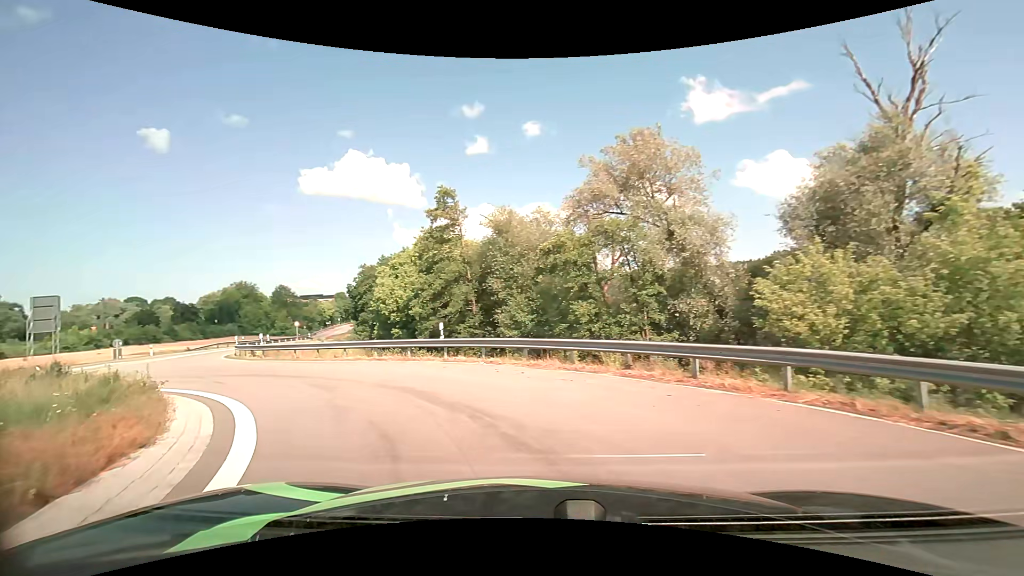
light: Day
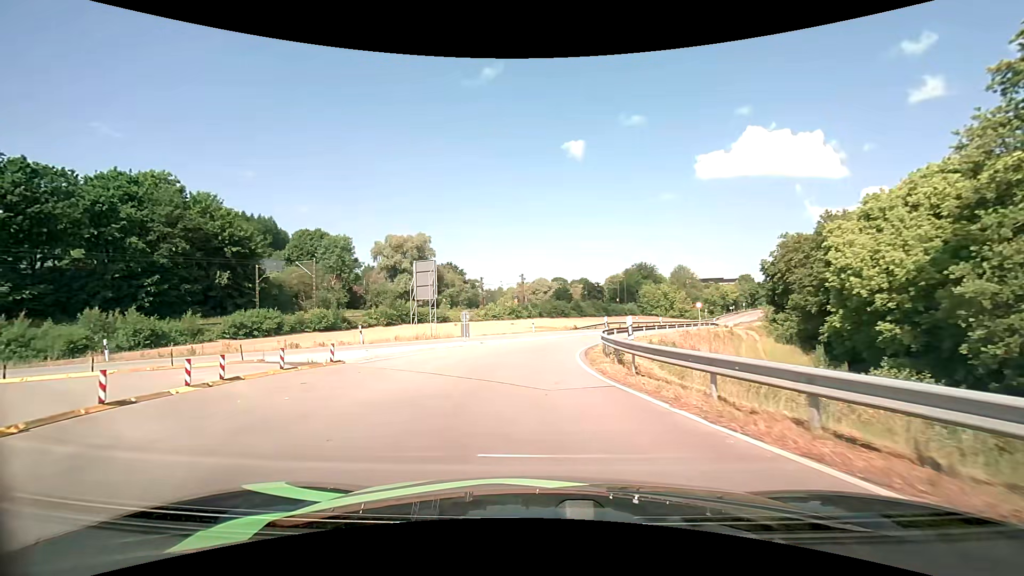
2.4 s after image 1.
(-7.3, +16.7) m; -44°
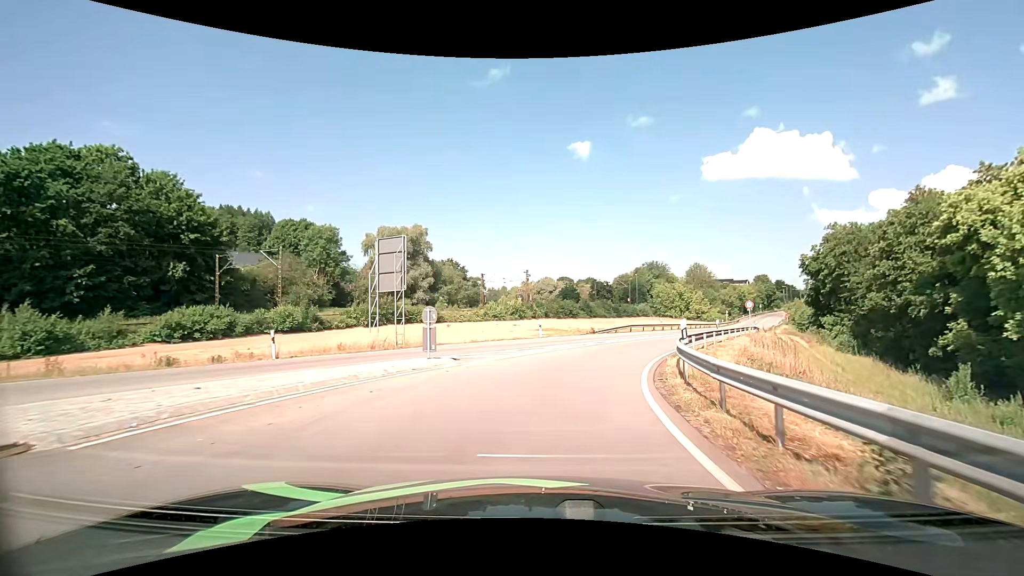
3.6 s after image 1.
(-0.3, +10.4) m; 0°
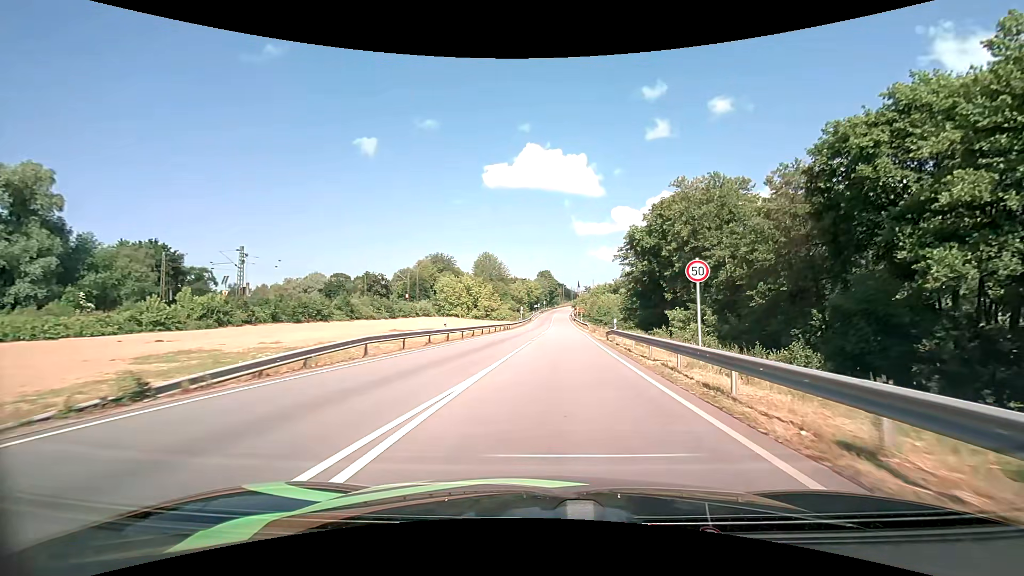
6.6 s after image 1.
(+6.9, +31.0) m; +24°
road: primary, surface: asphalt
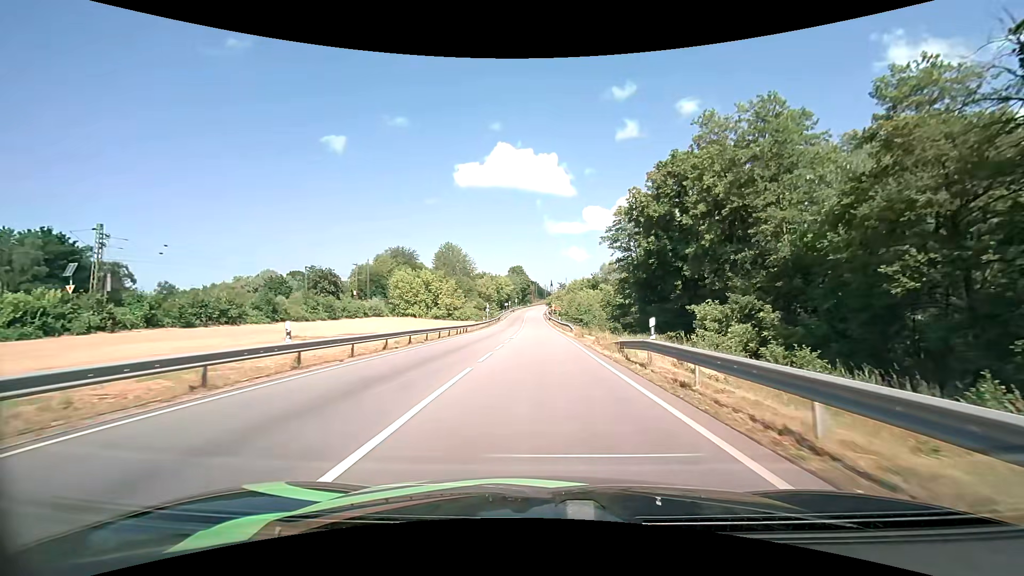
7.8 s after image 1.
(+0.5, +15.9) m; +3°
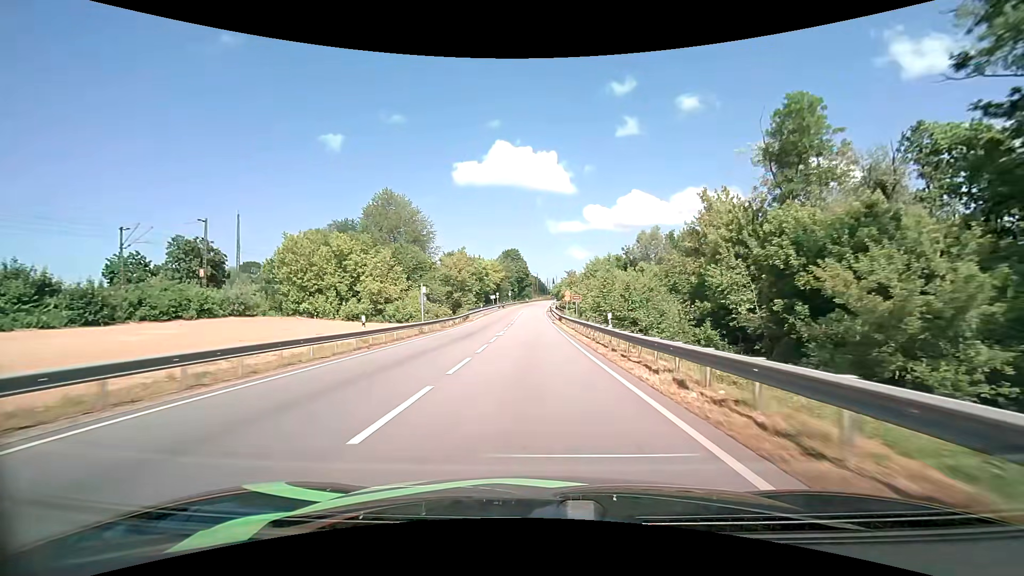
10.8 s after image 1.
(+0.1, +46.6) m; 0°
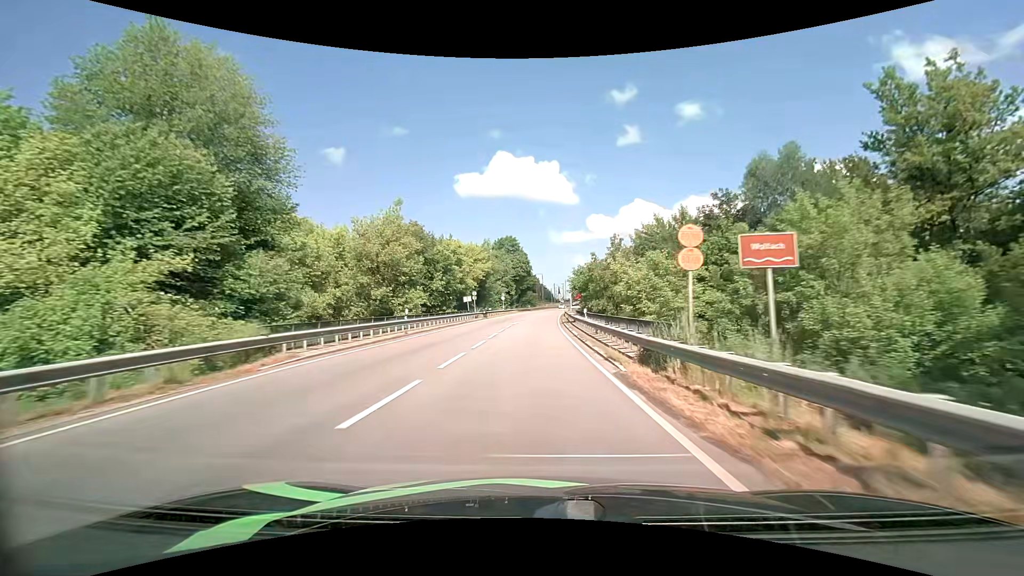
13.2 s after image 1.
(-0.3, +41.7) m; -1°
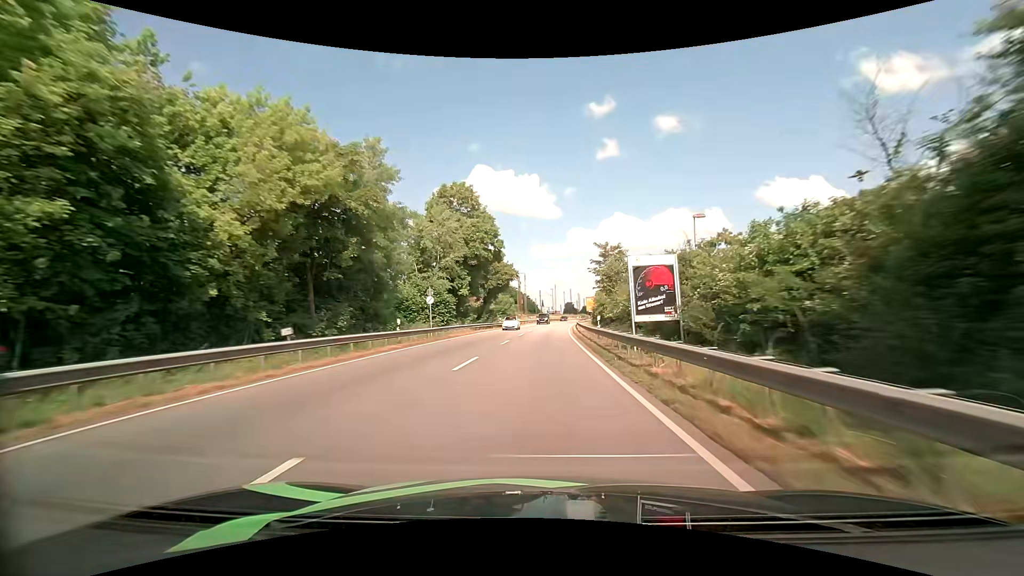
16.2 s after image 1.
(+0.4, +53.9) m; +2°
(0, +10) (0, +20) (+1, +30) (+1, +40) (+1, +50) (+2, +60) (+3, +70) (+3, +80) (+4, +90) (+5, +100) m
